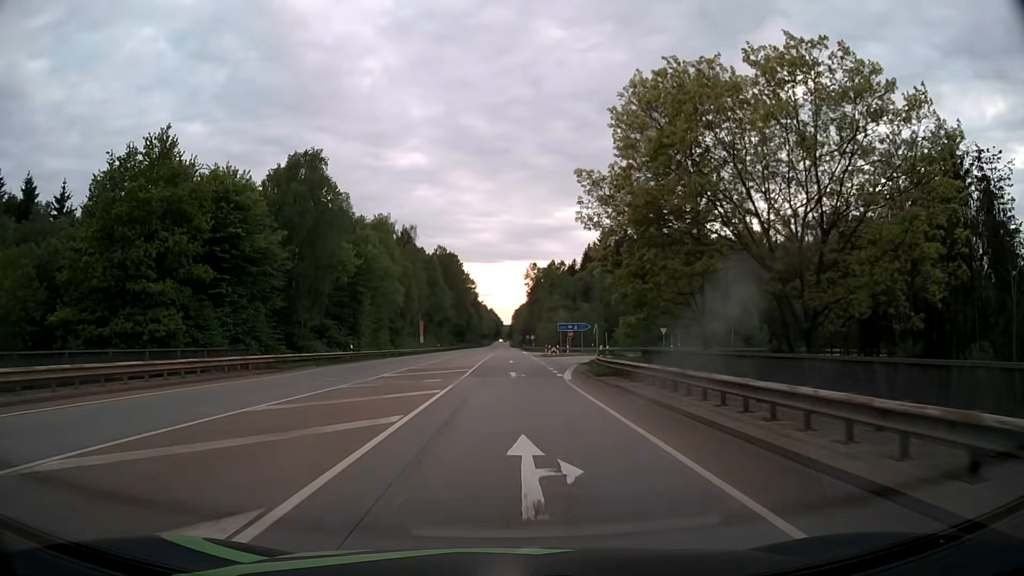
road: secondary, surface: asphalt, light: Day
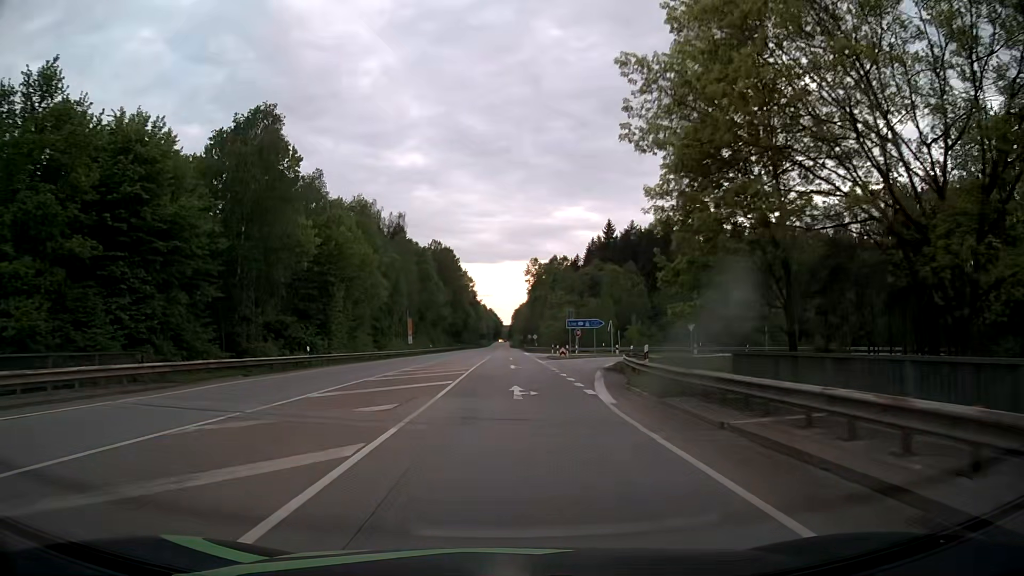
(0.0, +10.7) m; 0°
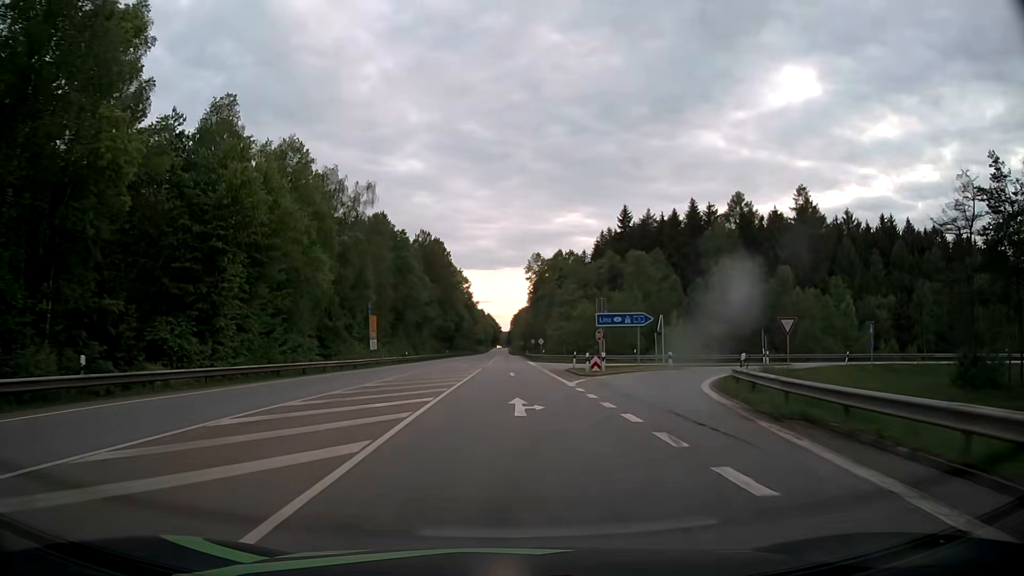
(+0.1, +21.5) m; 0°
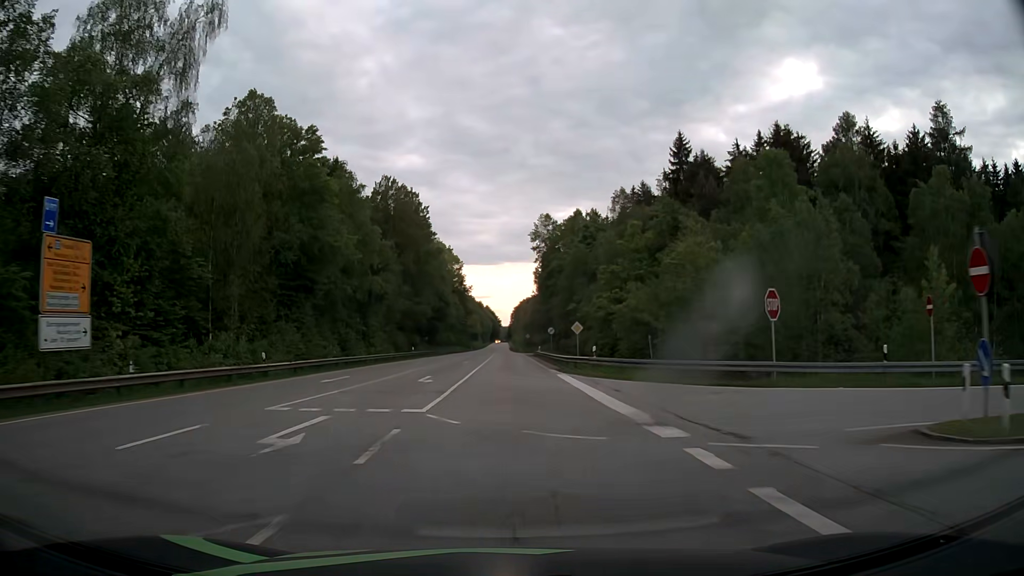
(+0.1, +42.9) m; 0°
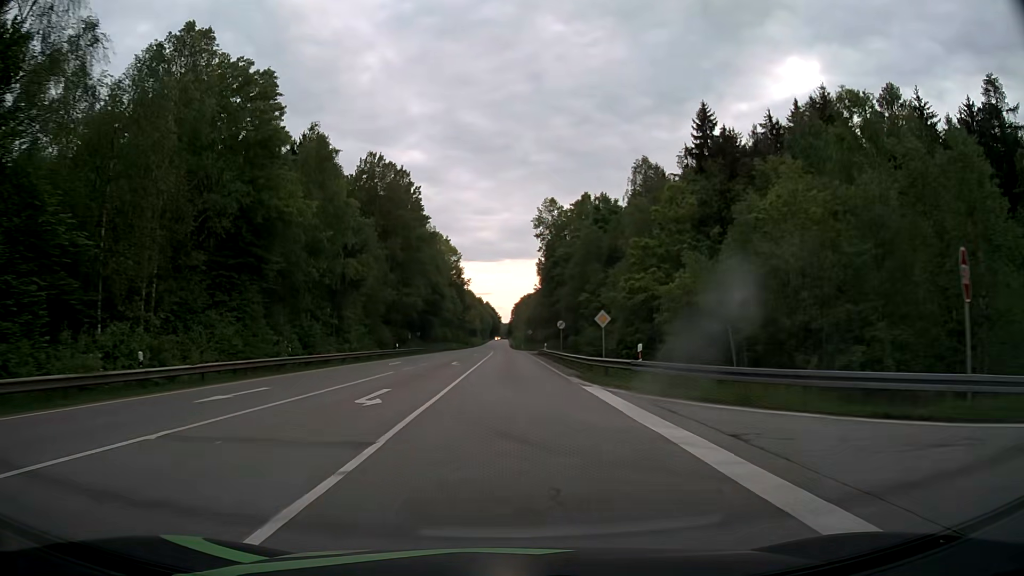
(0.0, +10.8) m; +1°
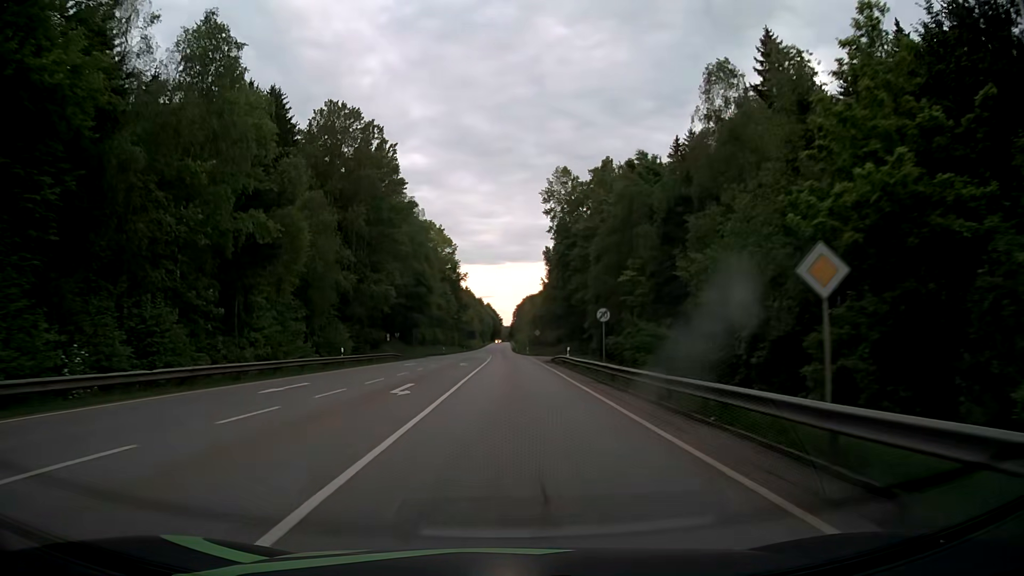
(-0.2, +21.5) m; 0°
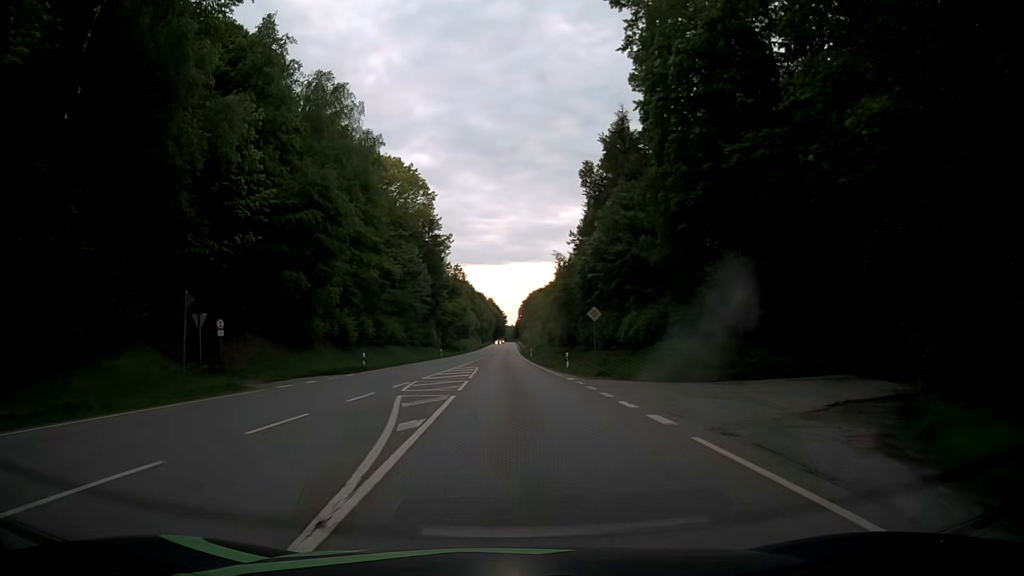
(-0.4, +55.2) m; -1°
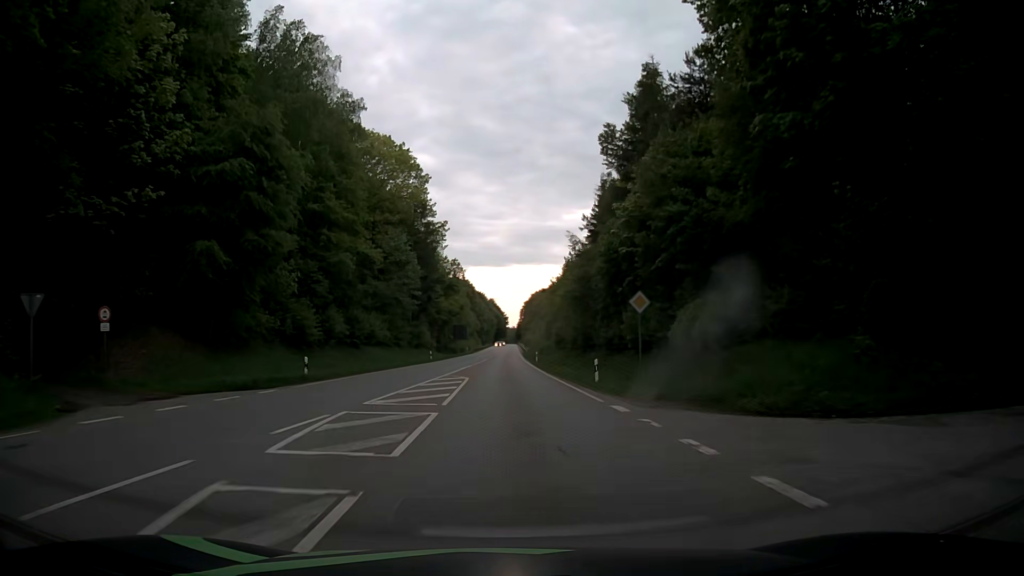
(0.0, +11.8) m; 0°
(0, +10) (0, +20) (0, +30) (0, +40) (0, +50) (-1, +60) (-1, +70) (-1, +80) (-1, +90) (-1, +100) m
